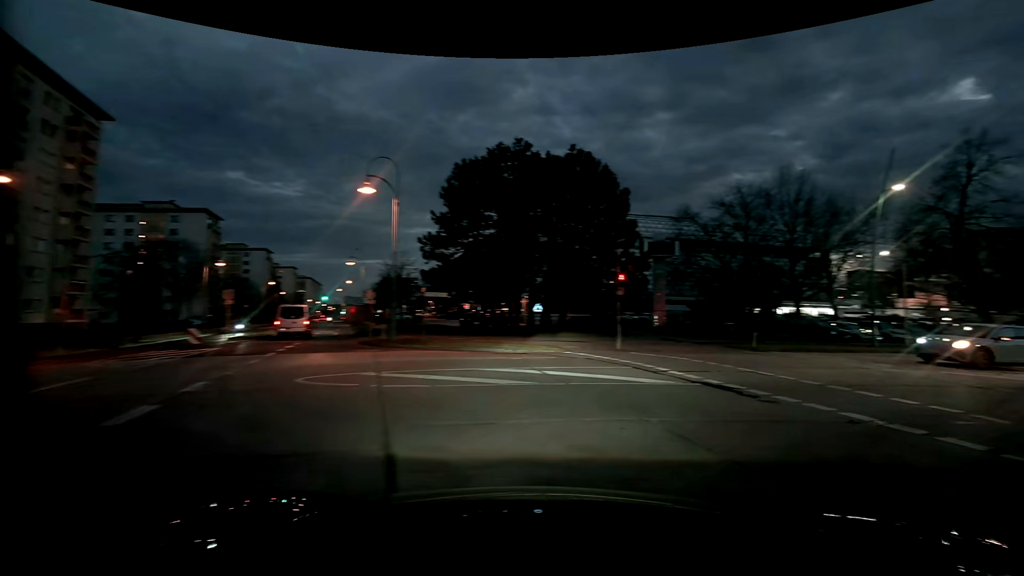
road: tertiary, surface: asphalt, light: Dusk
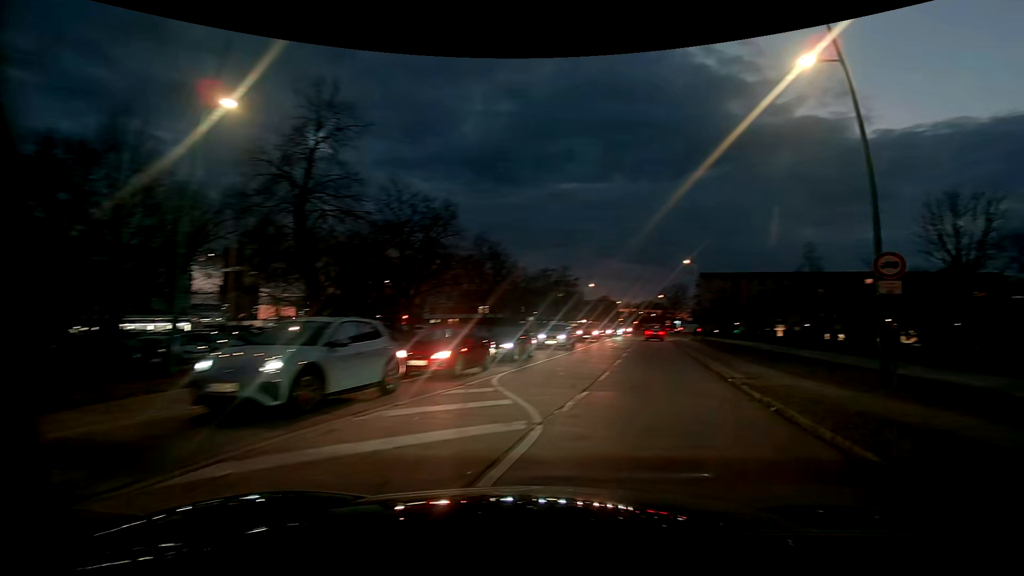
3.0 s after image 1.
(+7.5, +12.1) m; +62°
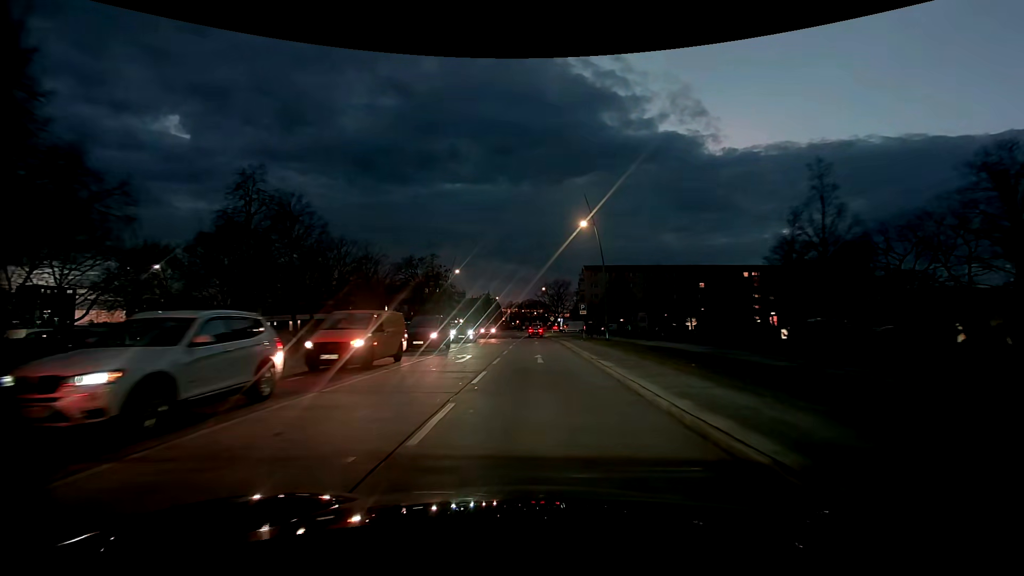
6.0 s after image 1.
(+4.4, +20.6) m; +13°
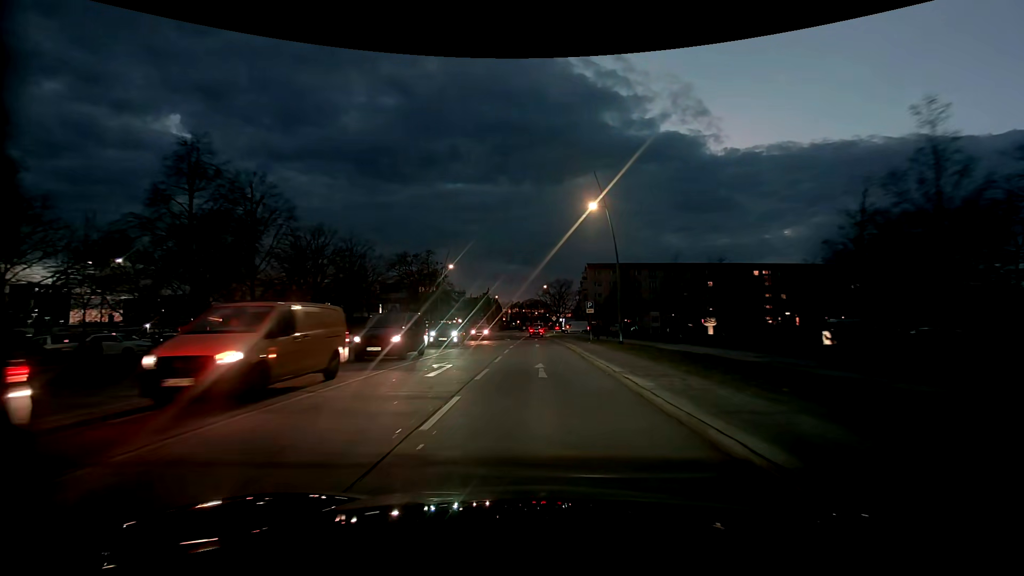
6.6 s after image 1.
(0.0, +5.4) m; +1°
(0, +10) (0, +20) (0, +30) (0, +40) (0, +50) (0, +60) (0, +70) (0, +80) (0, +90) (0, +100) m
